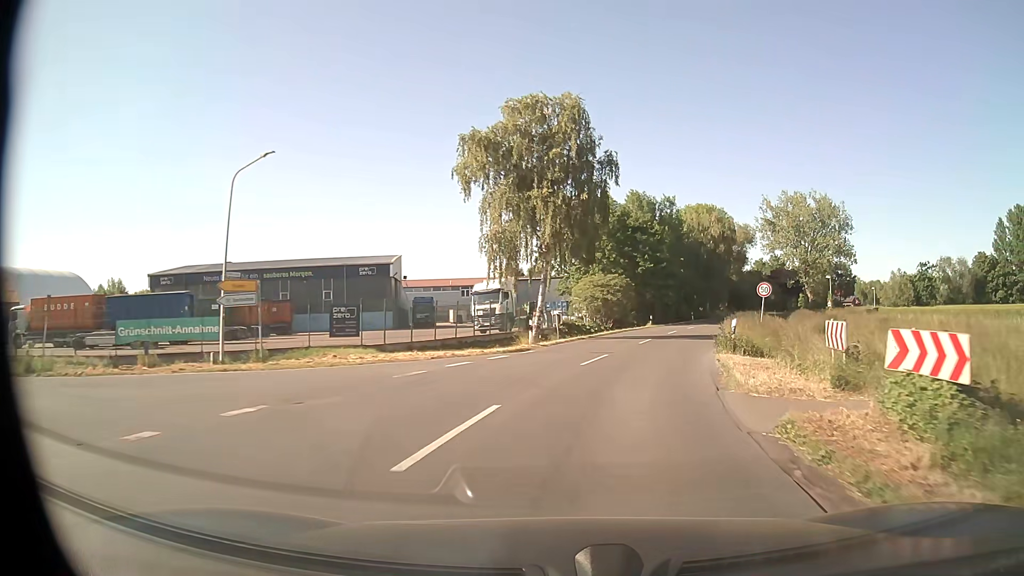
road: secondary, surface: asphalt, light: Day
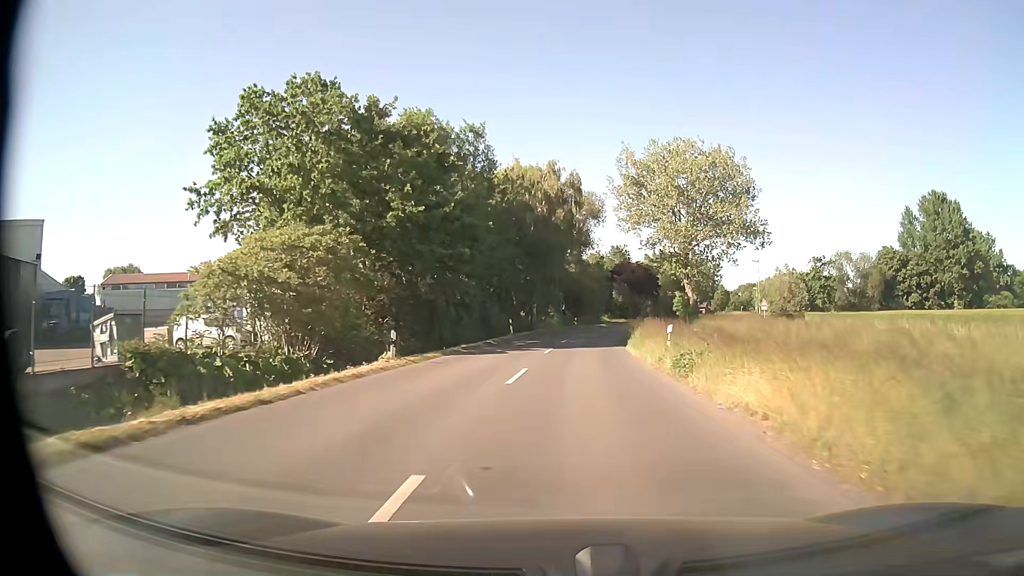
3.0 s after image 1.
(+7.0, +38.8) m; +16°
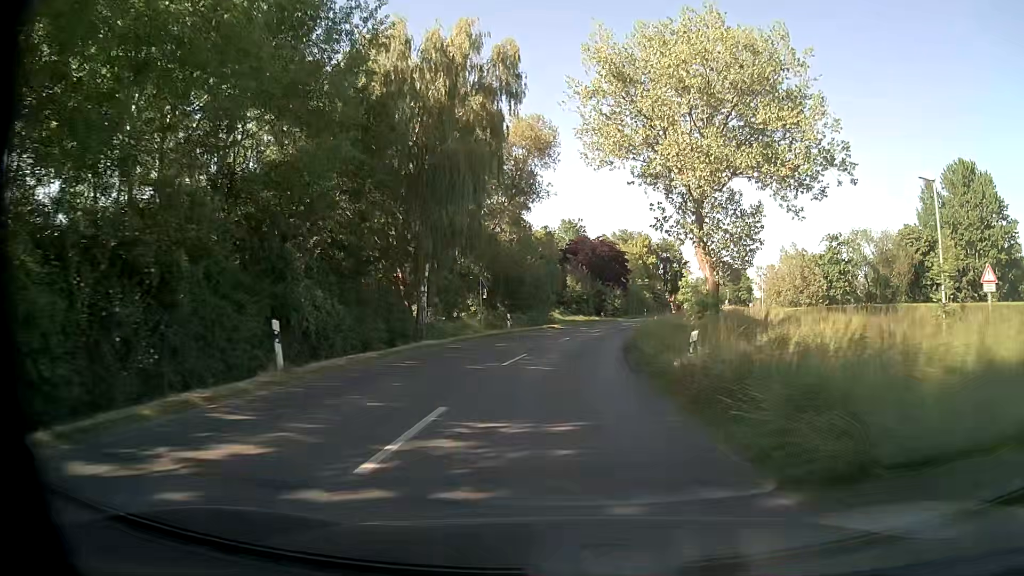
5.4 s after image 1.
(+1.4, +31.7) m; +5°
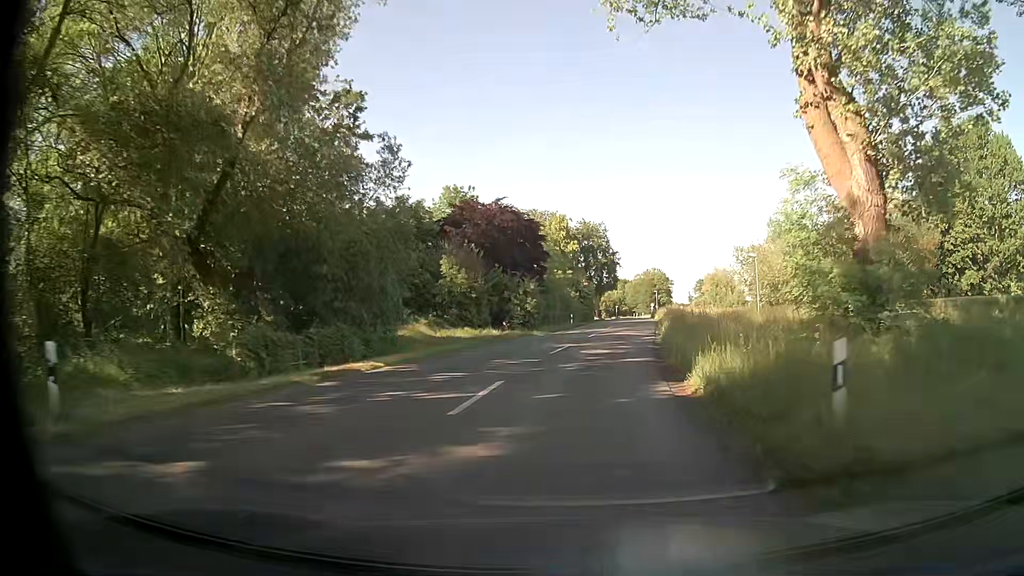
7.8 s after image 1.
(+1.9, +31.8) m; +8°
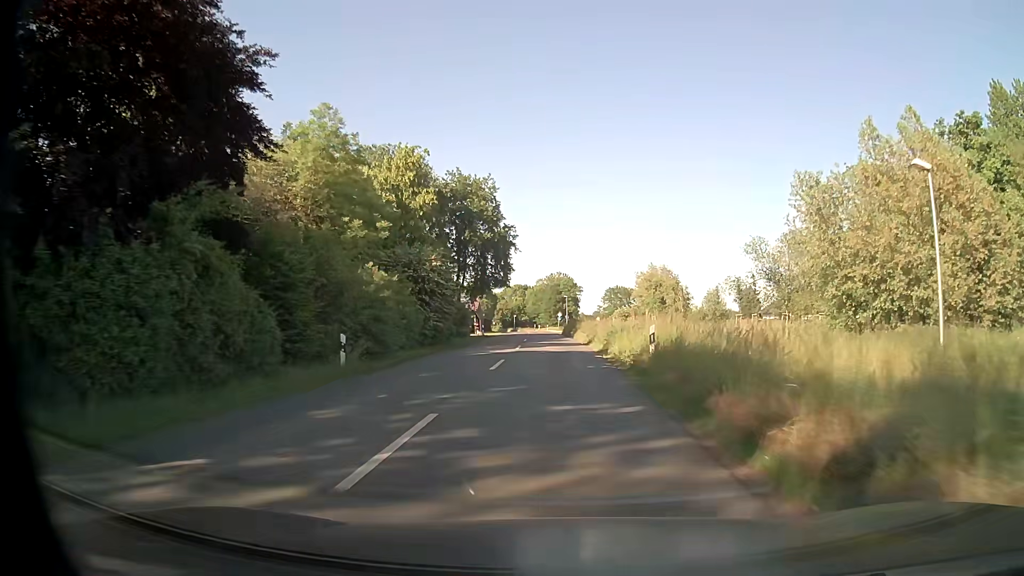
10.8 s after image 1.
(+4.3, +39.1) m; +9°
(0, +10) (0, +20) (0, +30) (0, +40) (-1, +50) (-1, +60) (-1, +70) (-1, +80) (-2, +90) (-2, +100) m
